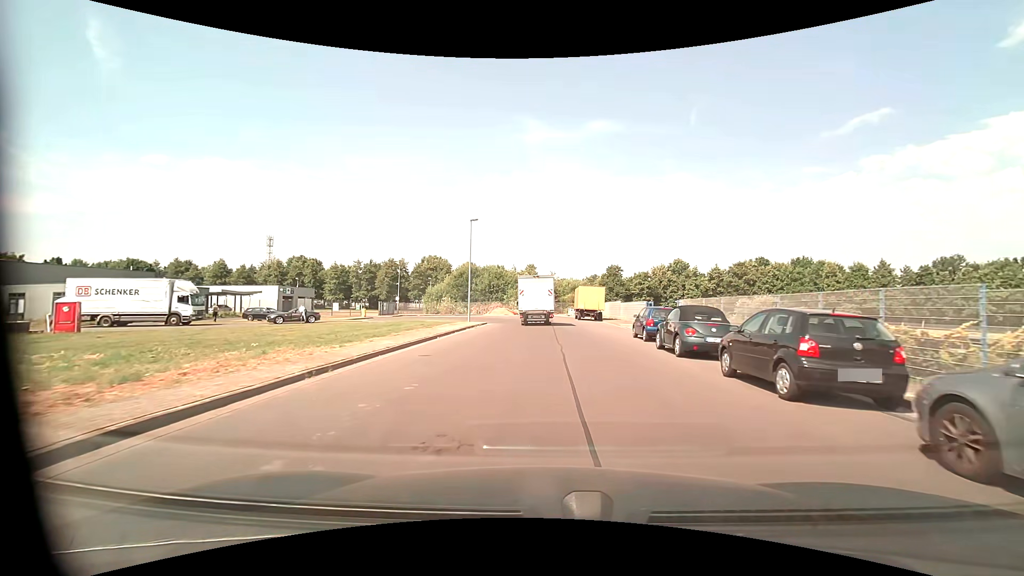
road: unclassified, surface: asphalt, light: Day
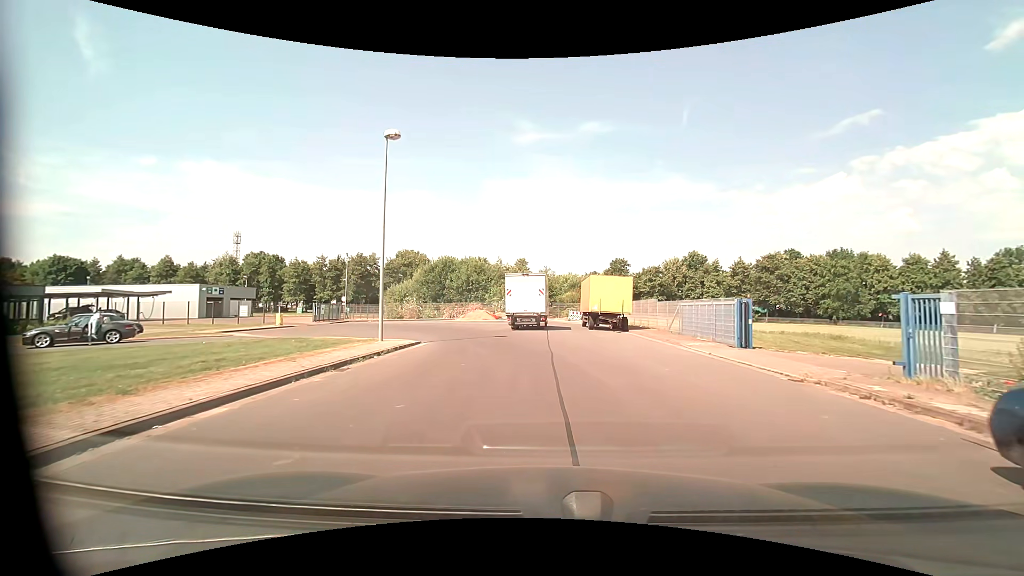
(+0.1, +18.6) m; +1°
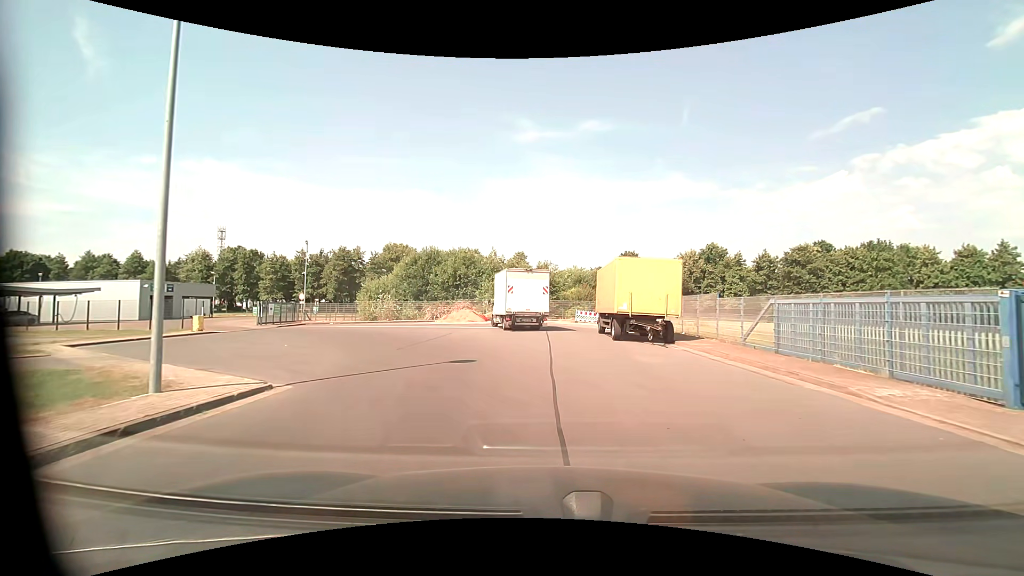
(0.0, +10.6) m; 0°
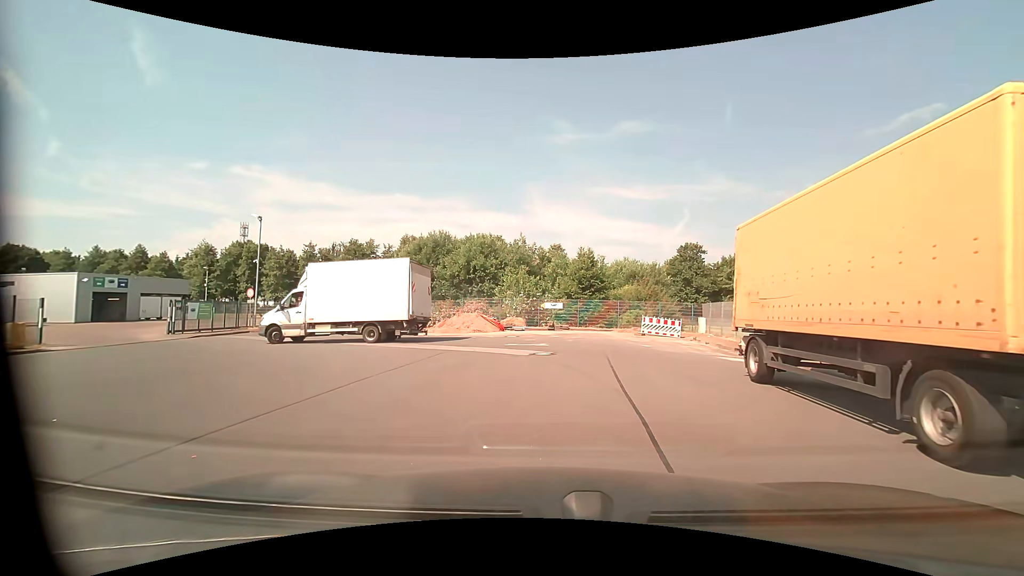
(-0.5, +15.4) m; -4°
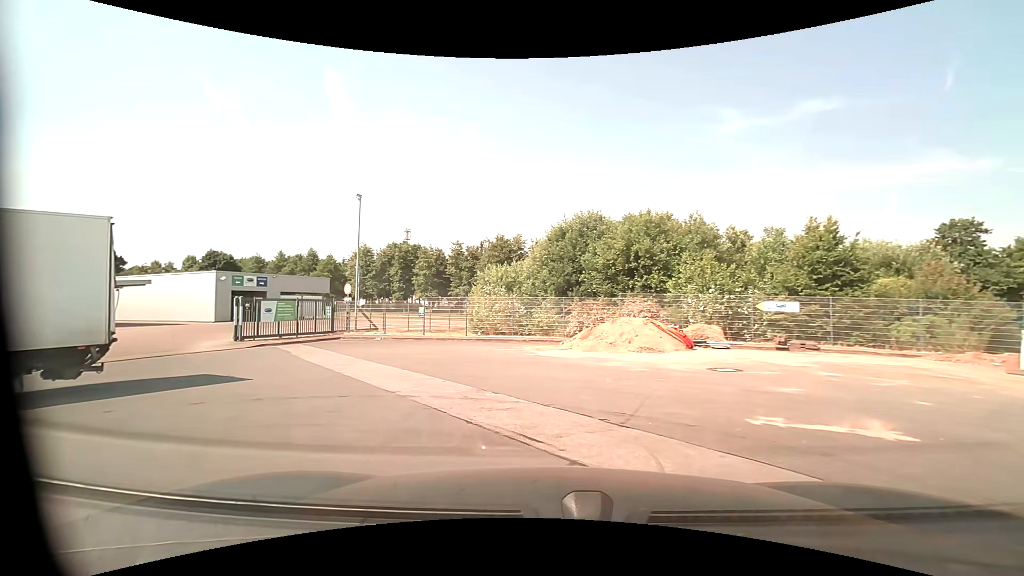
(-1.2, +11.4) m; -18°
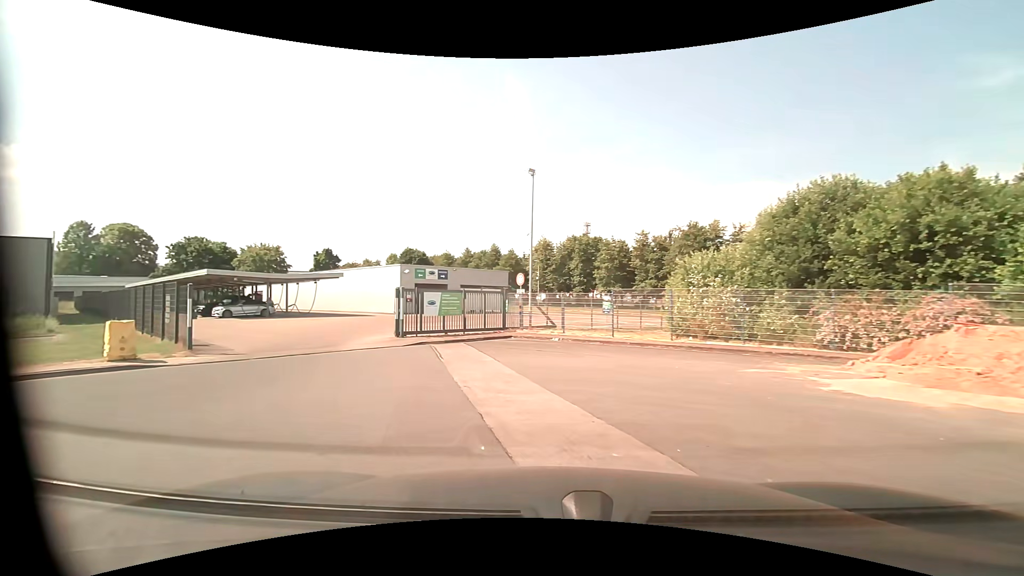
(-1.0, +5.6) m; -20°
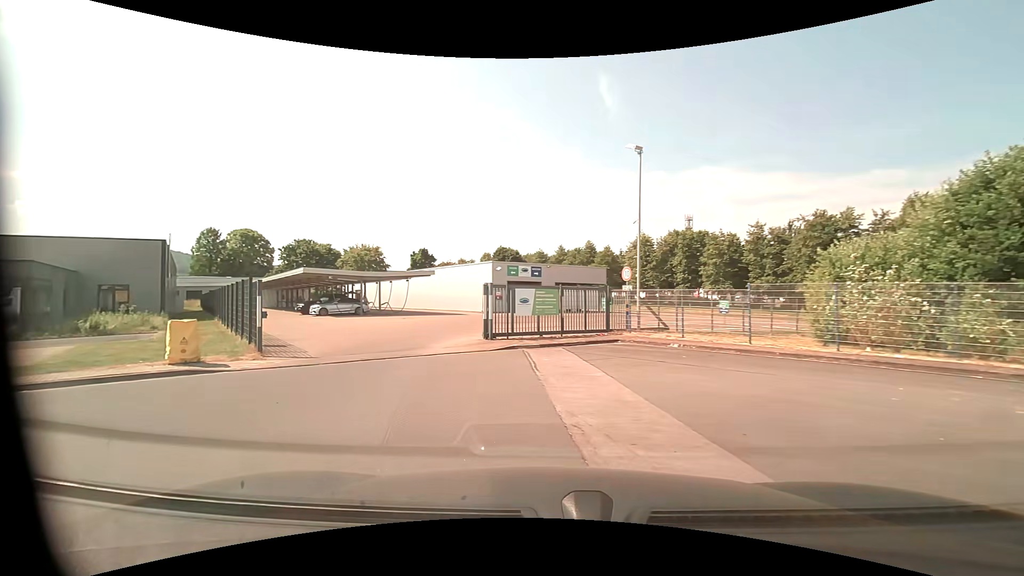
(-0.3, +2.9) m; -11°
